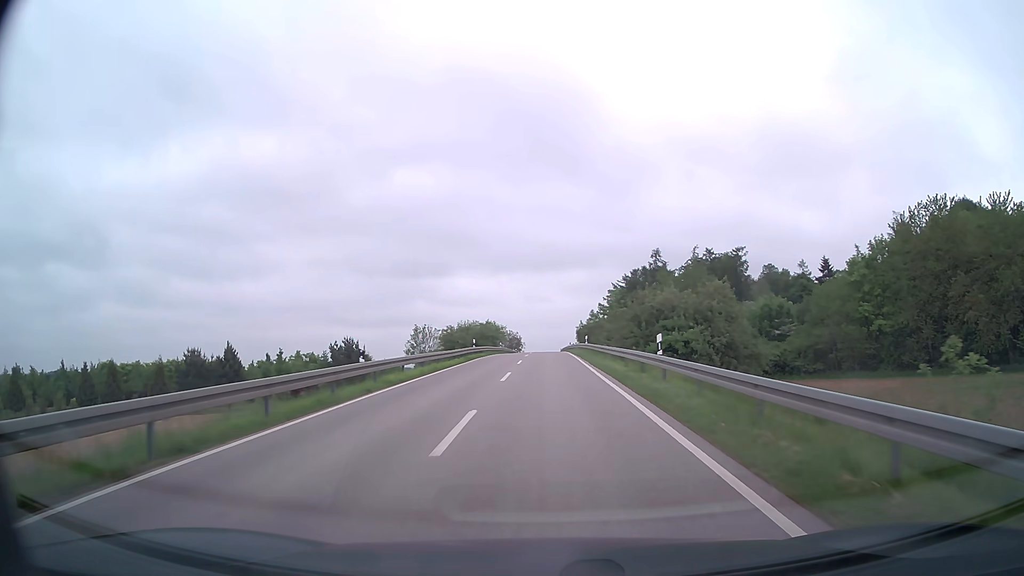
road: secondary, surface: asphalt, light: Day
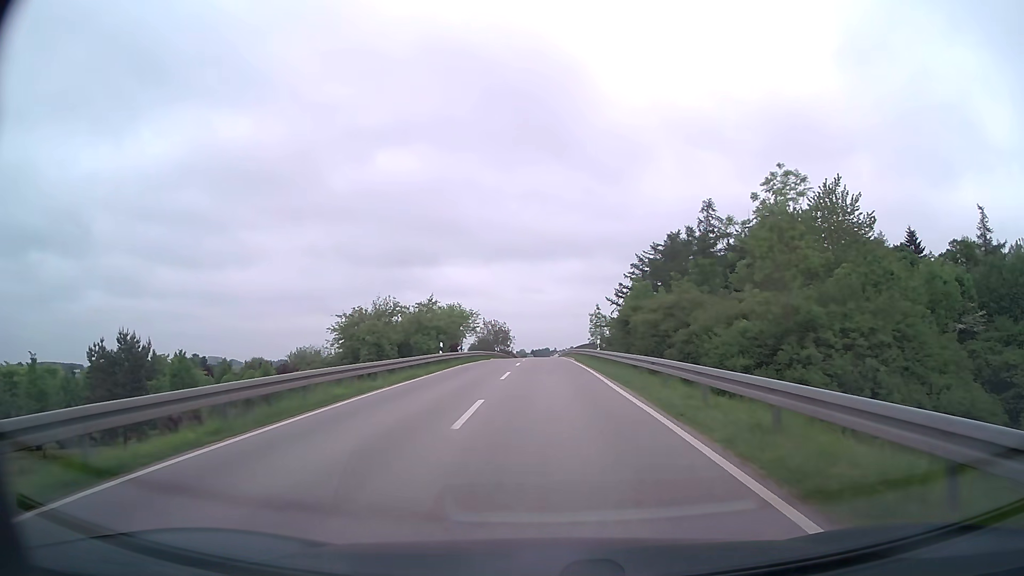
(+0.1, +45.1) m; 0°
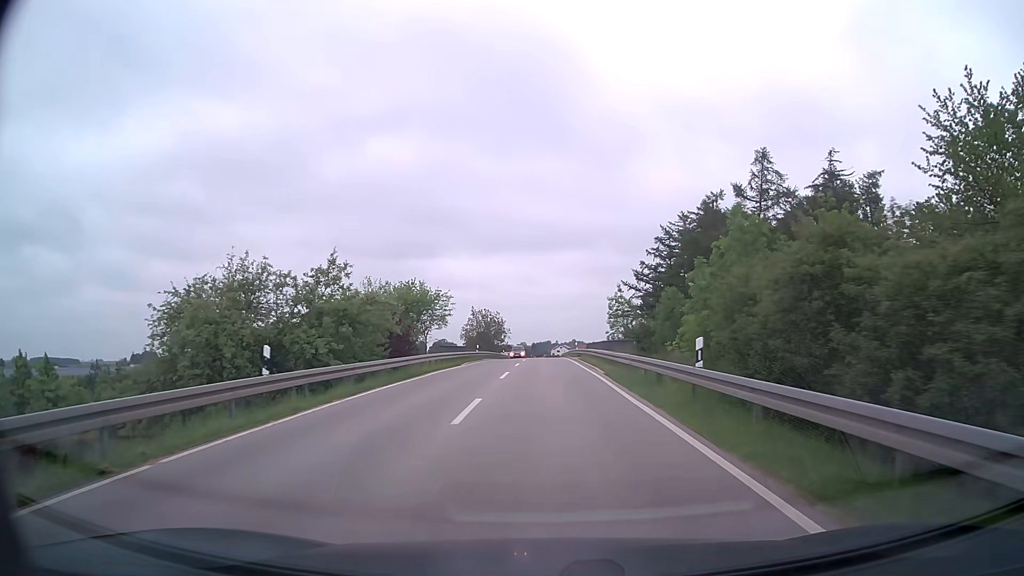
(+0.1, +23.2) m; 0°
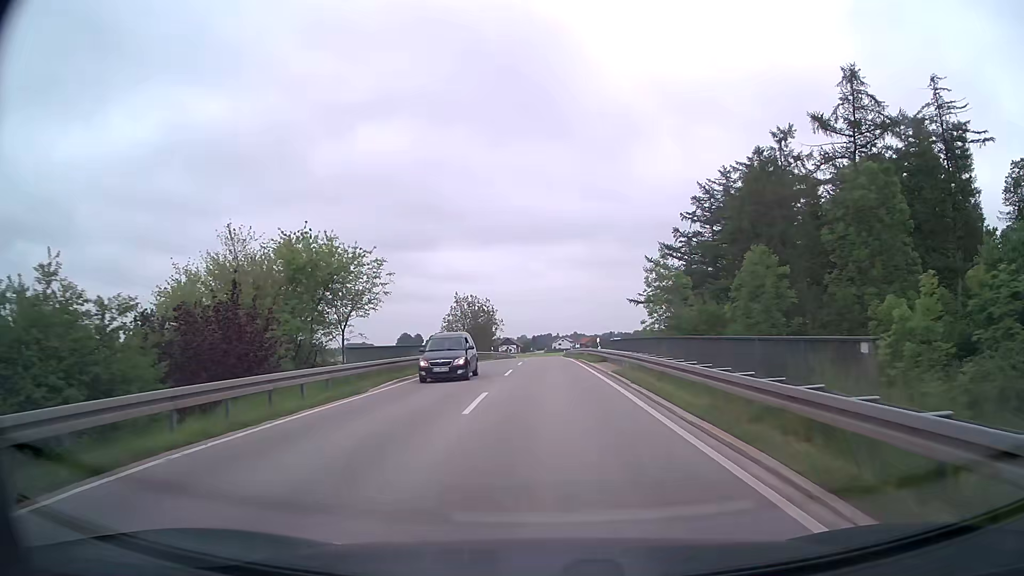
(-0.1, +22.0) m; 0°
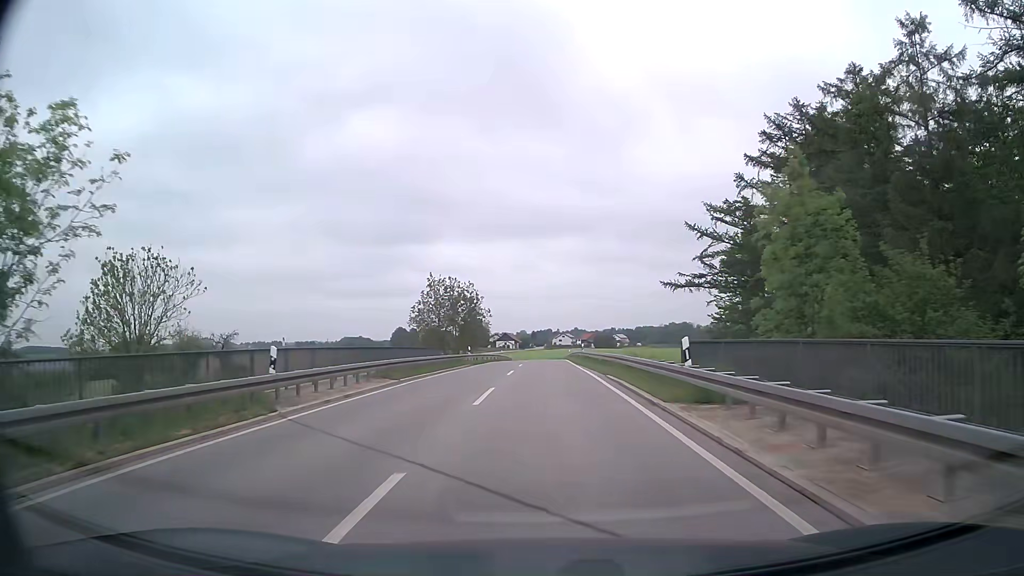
(0.0, +21.6) m; 0°
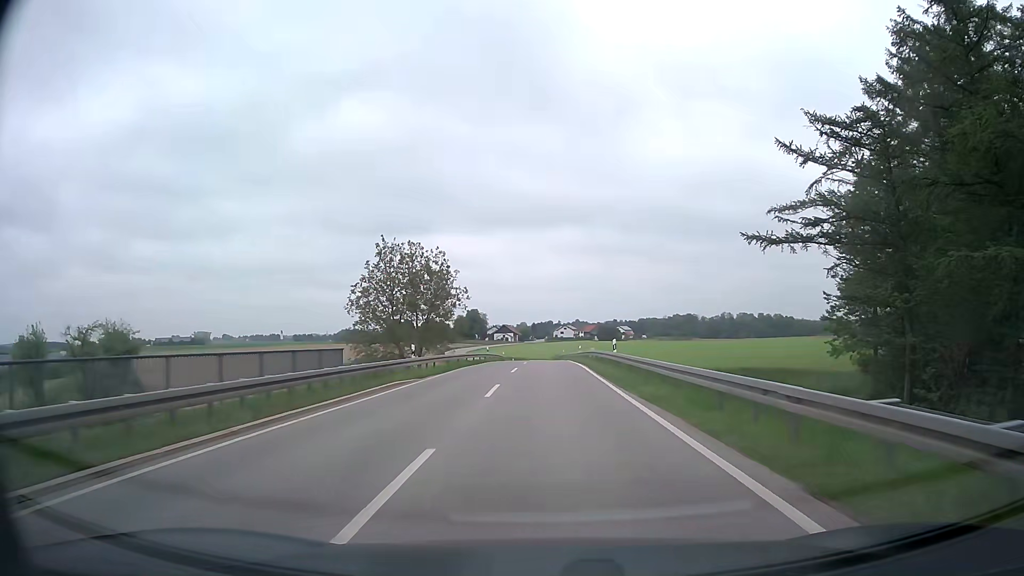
(0.0, +22.2) m; 0°
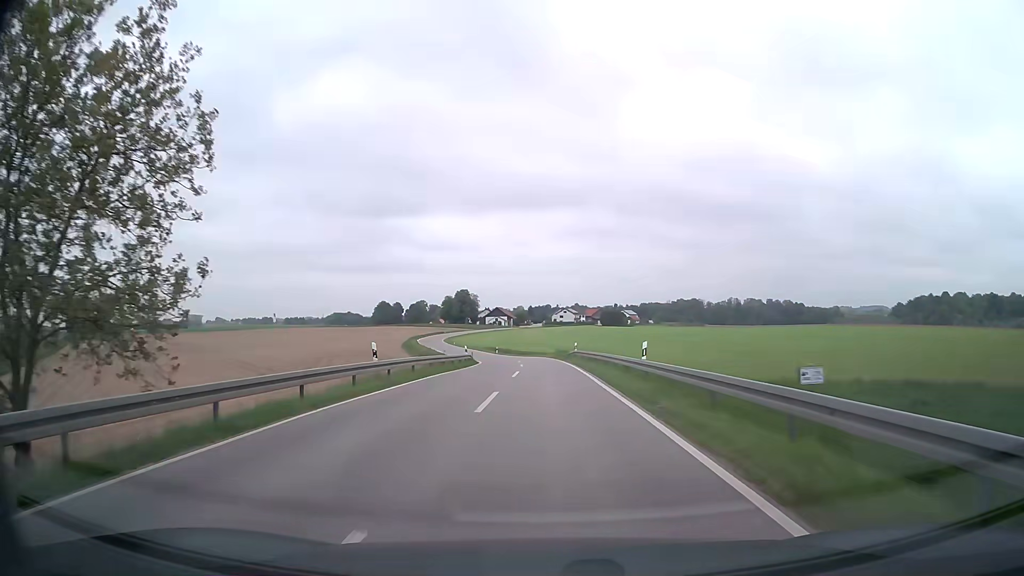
(0.0, +39.7) m; 0°
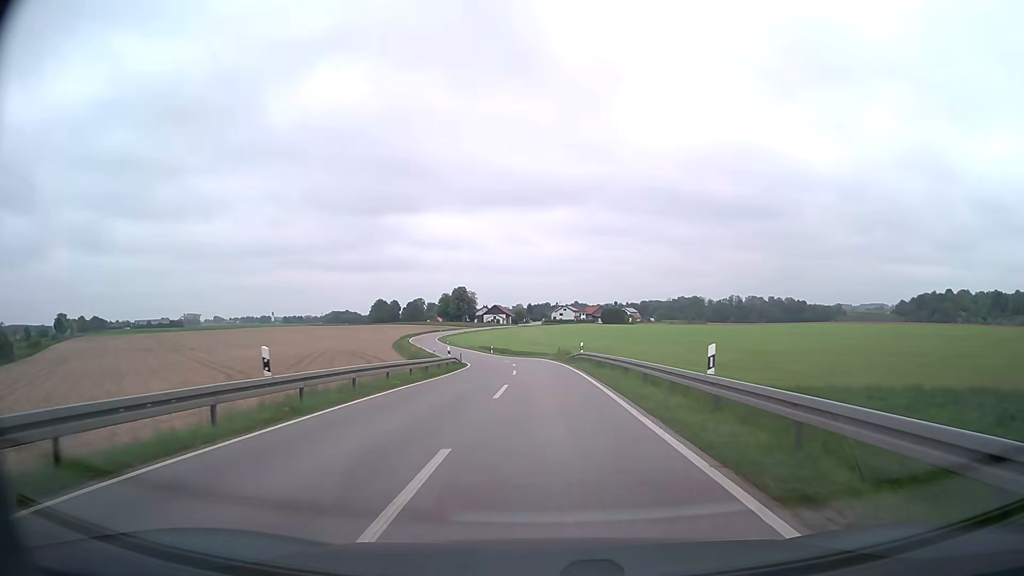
(0.0, +8.3) m; 0°
(0, +10) (0, +20) (0, +30) (0, +40) (-1, +50) (-3, +60) (-5, +70) (-7, +79) (-10, +89) (-12, +99) m
